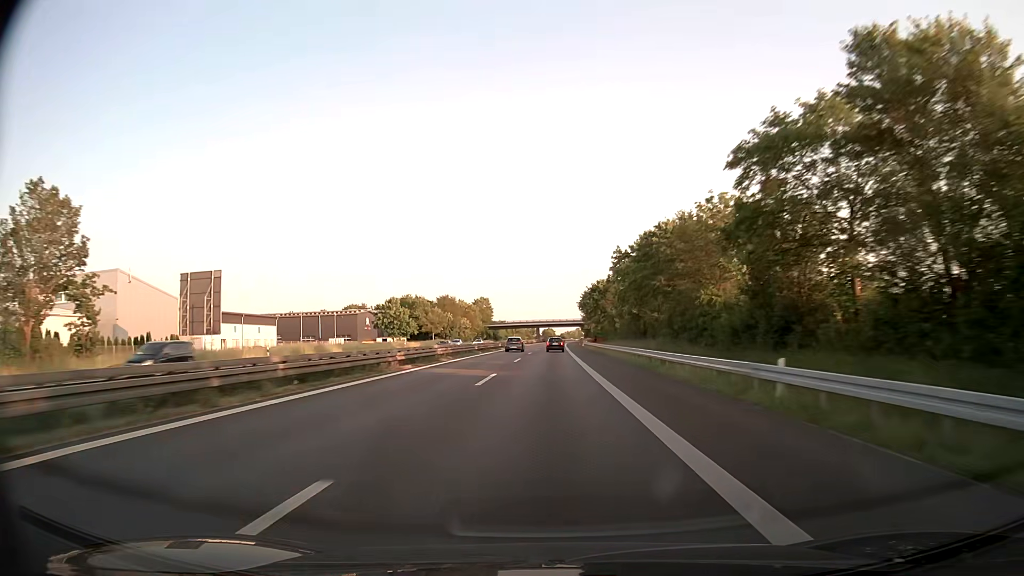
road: trunk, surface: asphalt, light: Day
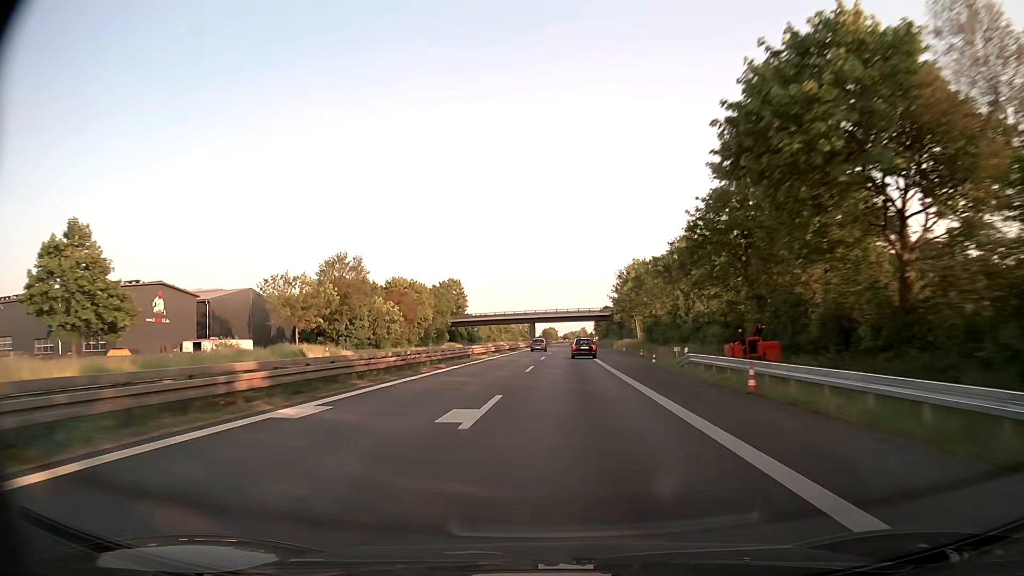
(+0.3, +84.6) m; 0°
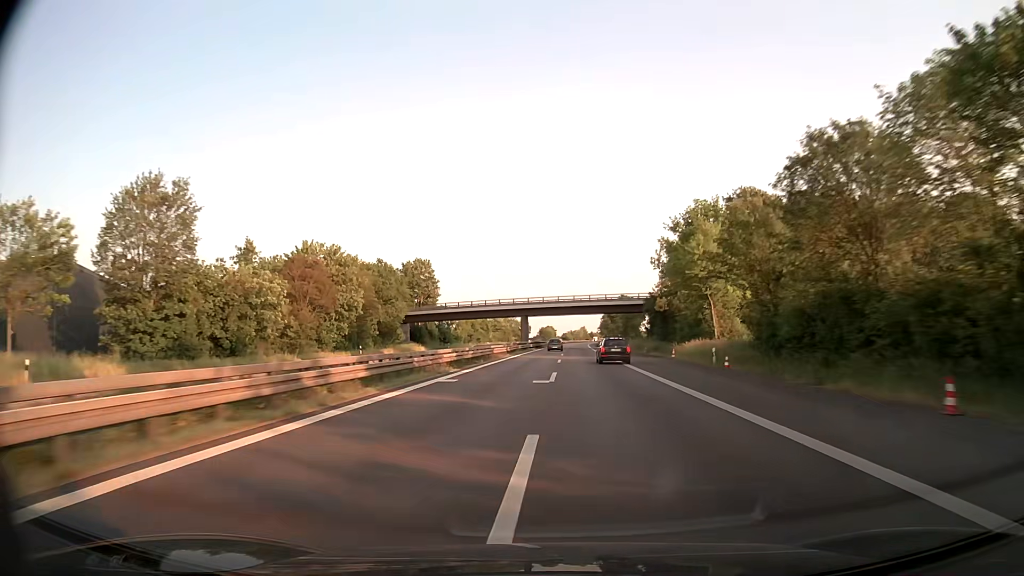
(-0.1, +42.9) m; 0°
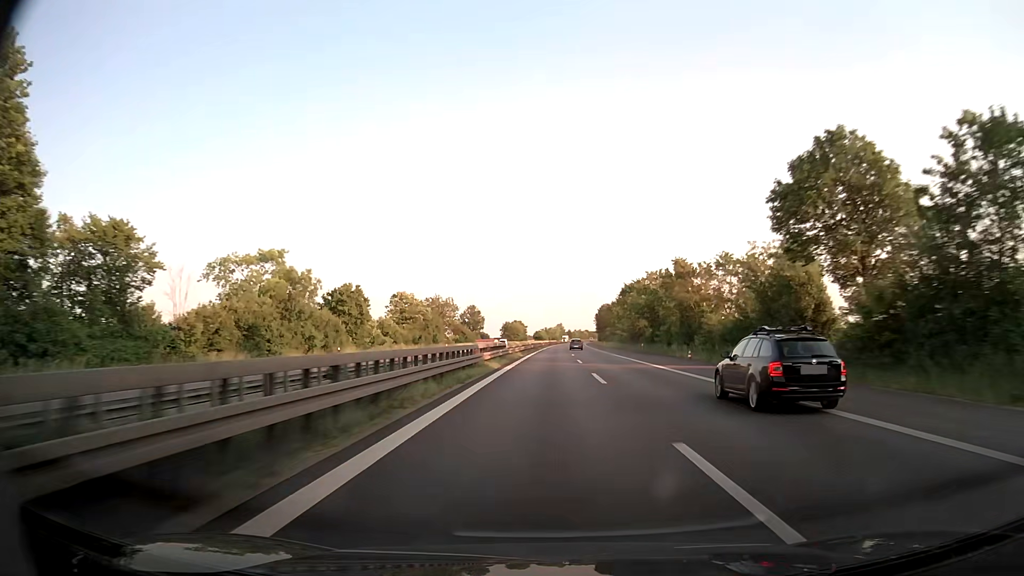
(+1.8, +109.6) m; +2°
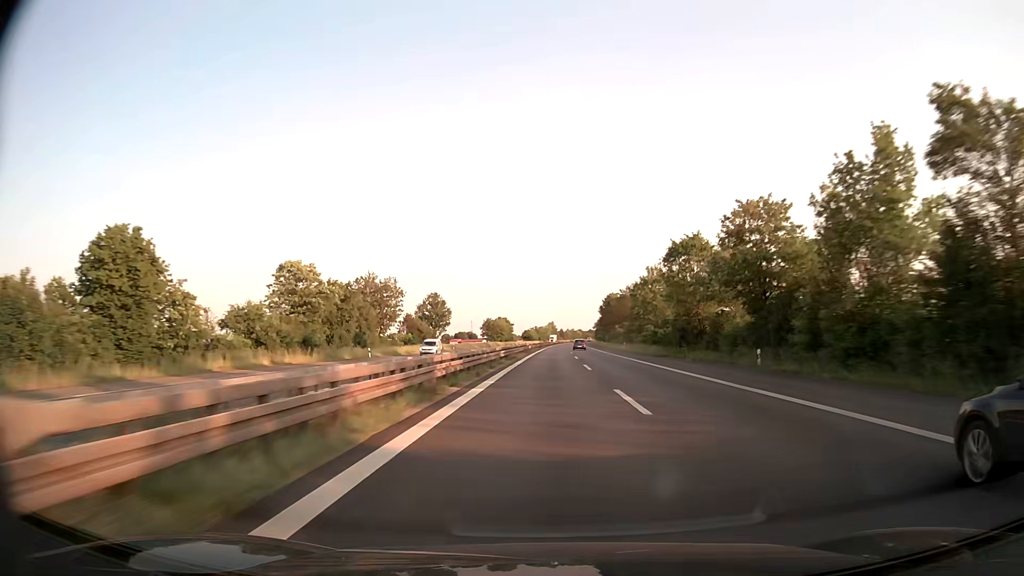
(+0.5, +44.9) m; +1°
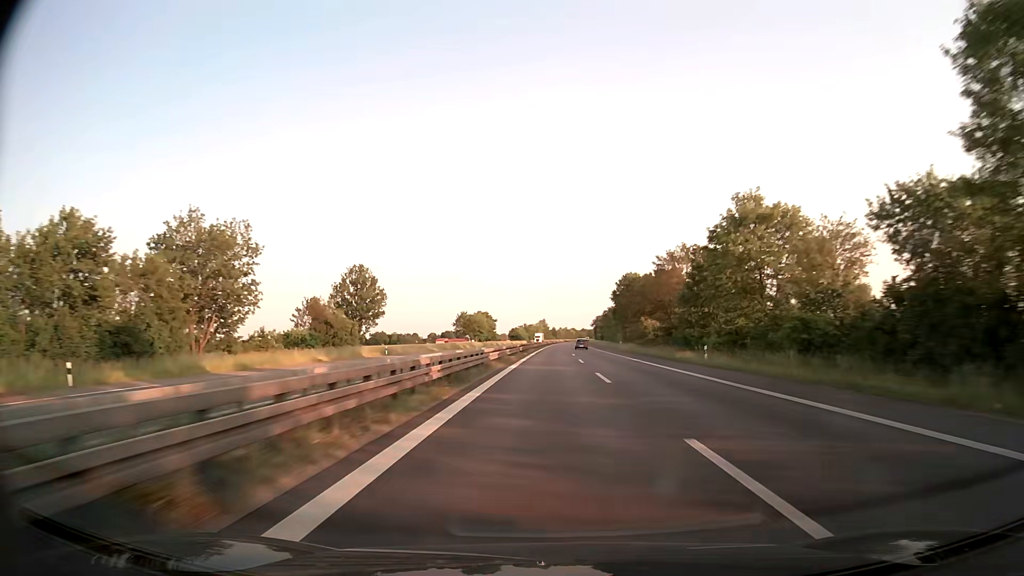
(+0.3, +45.4) m; +1°
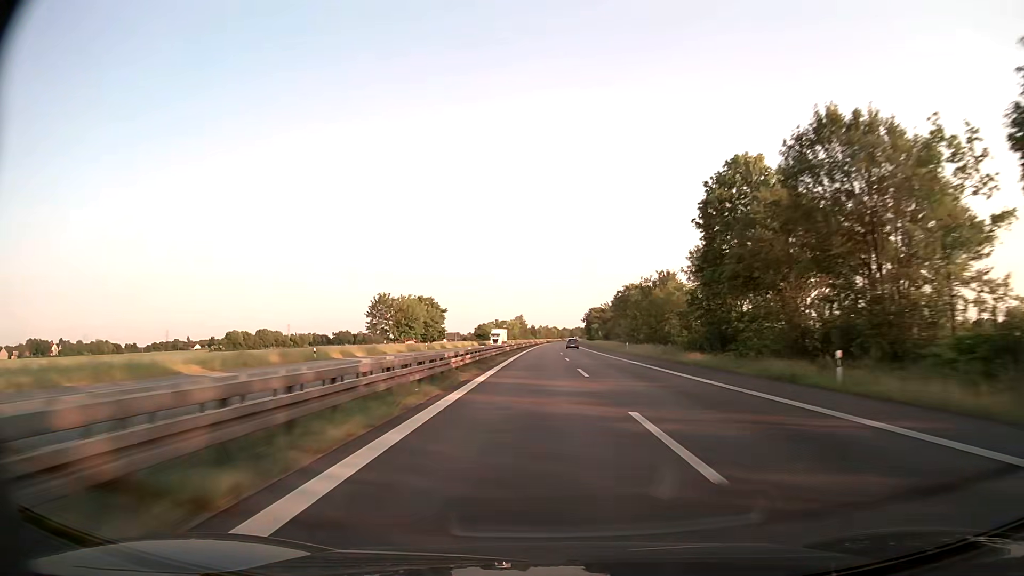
(+0.9, +69.0) m; +2°
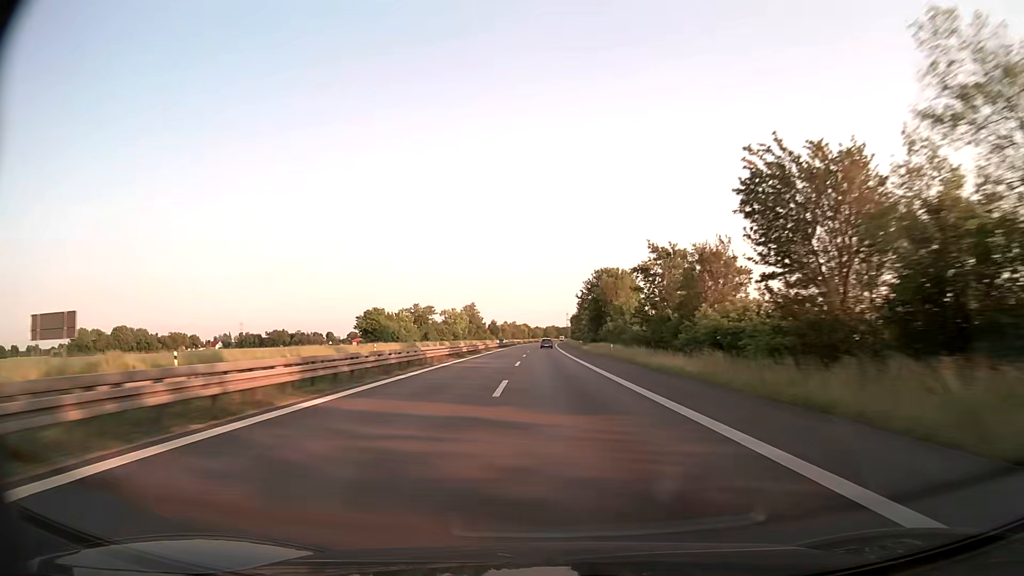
(+2.9, +117.3) m; +2°
(0, +10) (0, +20) (0, +30) (0, +40) (0, +50) (0, +60) (0, +70) (0, +80) (0, +90) (0, +100) m
